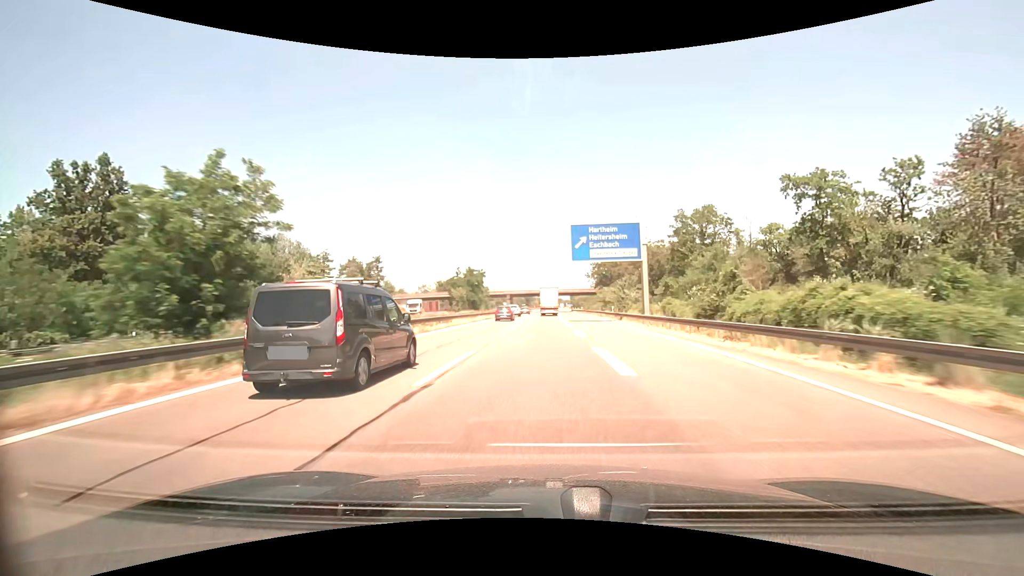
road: motorway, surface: asphalt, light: Day
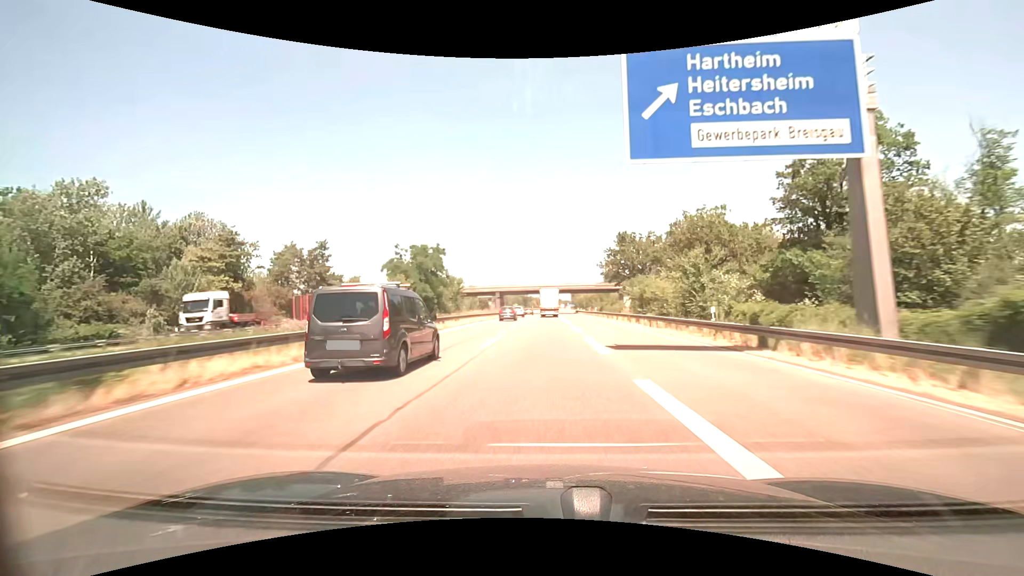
(0.0, +30.4) m; 0°
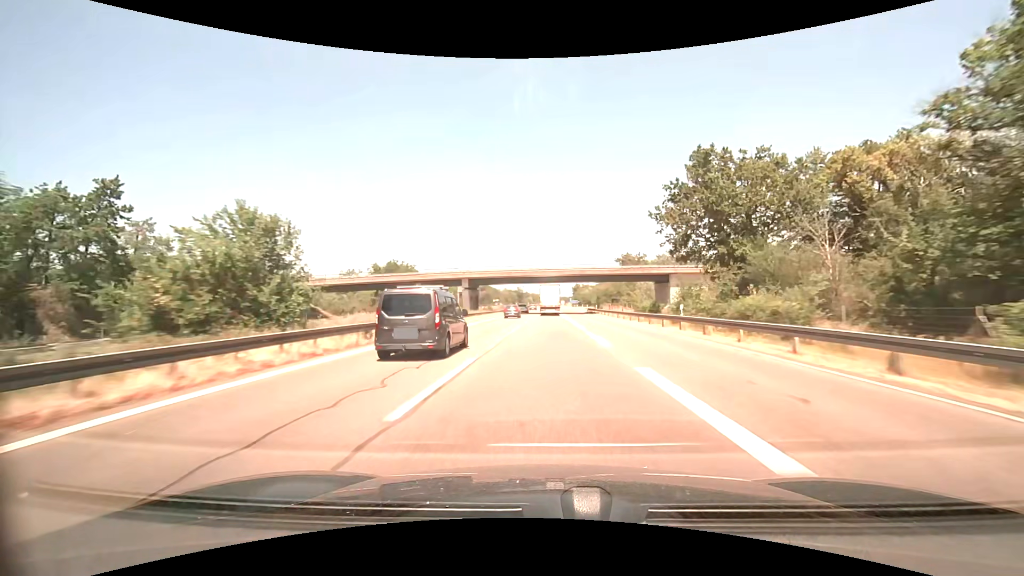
(+0.2, +46.3) m; 0°
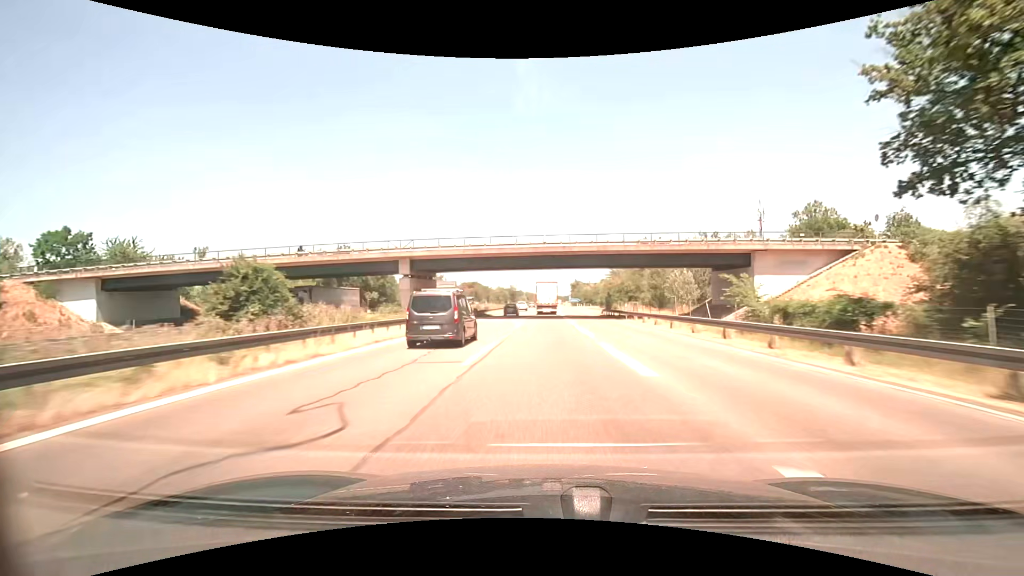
(+0.1, +30.7) m; +1°
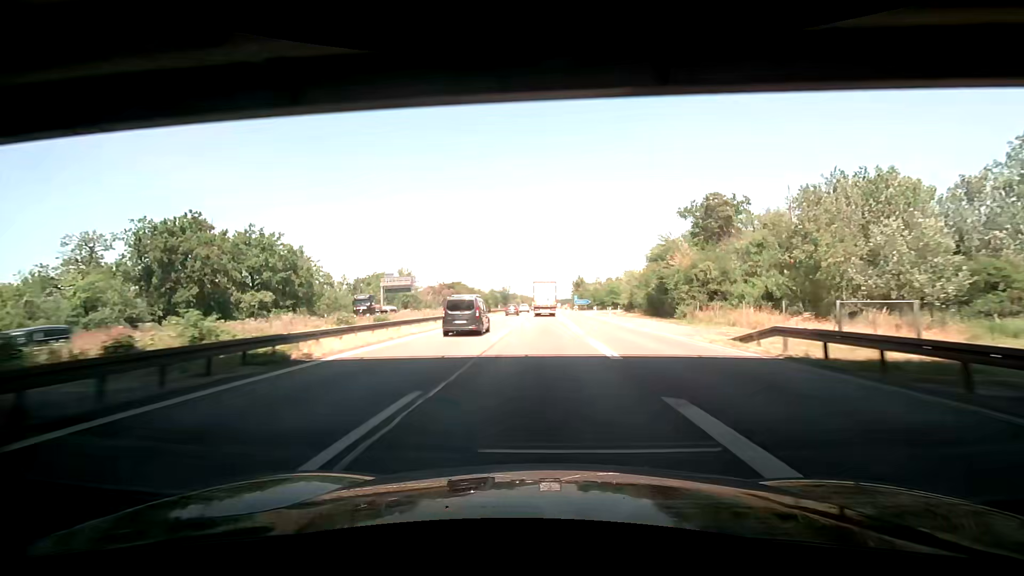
(+0.3, +45.3) m; 0°
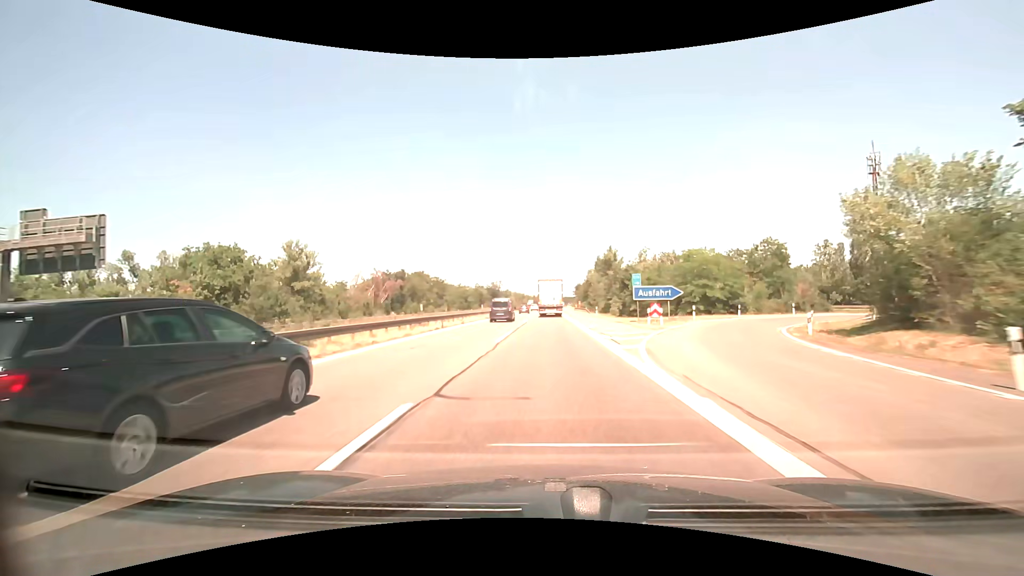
(+0.2, +73.0) m; 0°
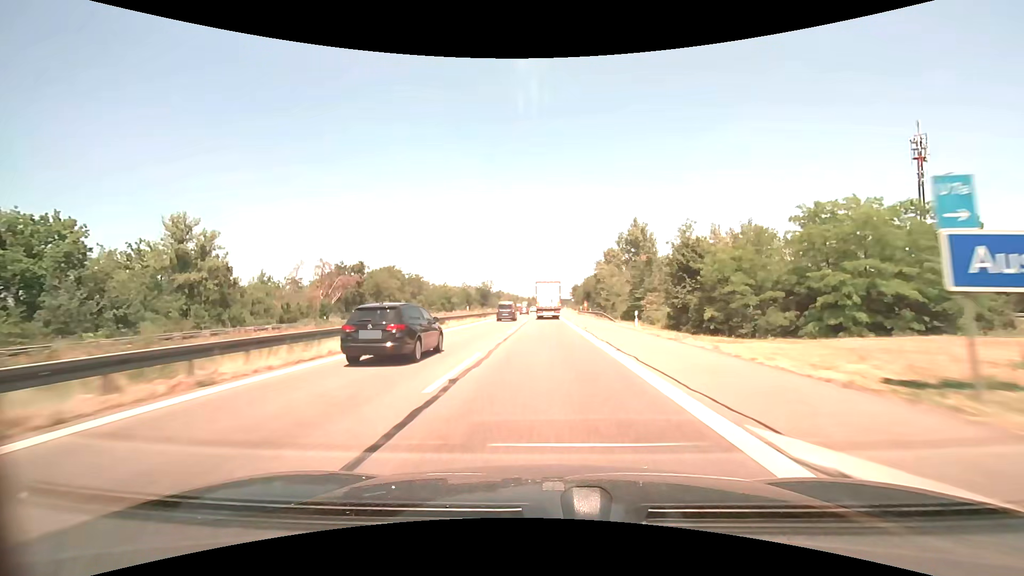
(+0.1, +28.4) m; +1°
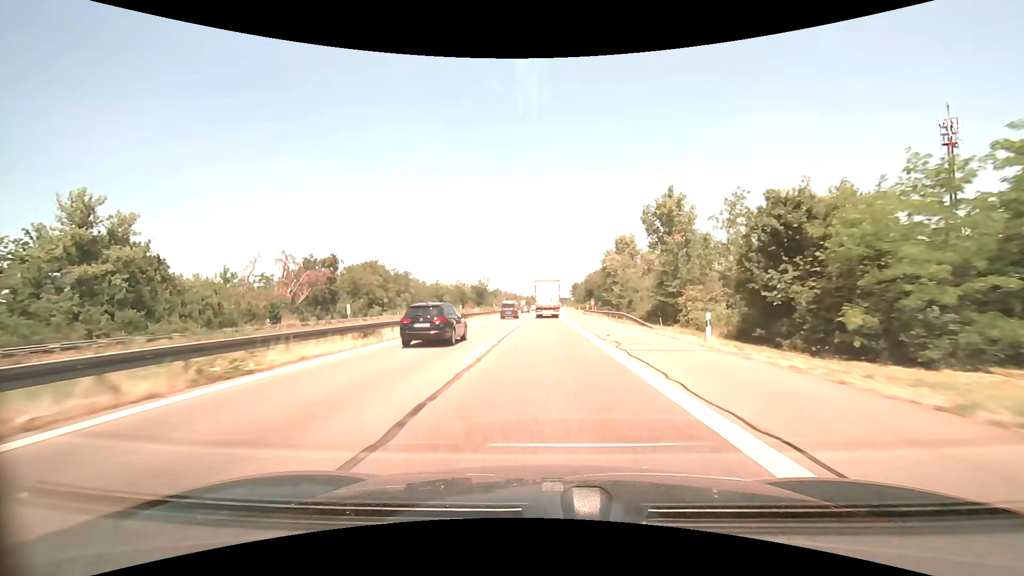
(0.0, +14.1) m; 0°
(0, +10) (0, +20) (0, +30) (0, +40) (0, +50) (0, +60) (0, +70) (0, +80) (0, +90) (0, +100) m
